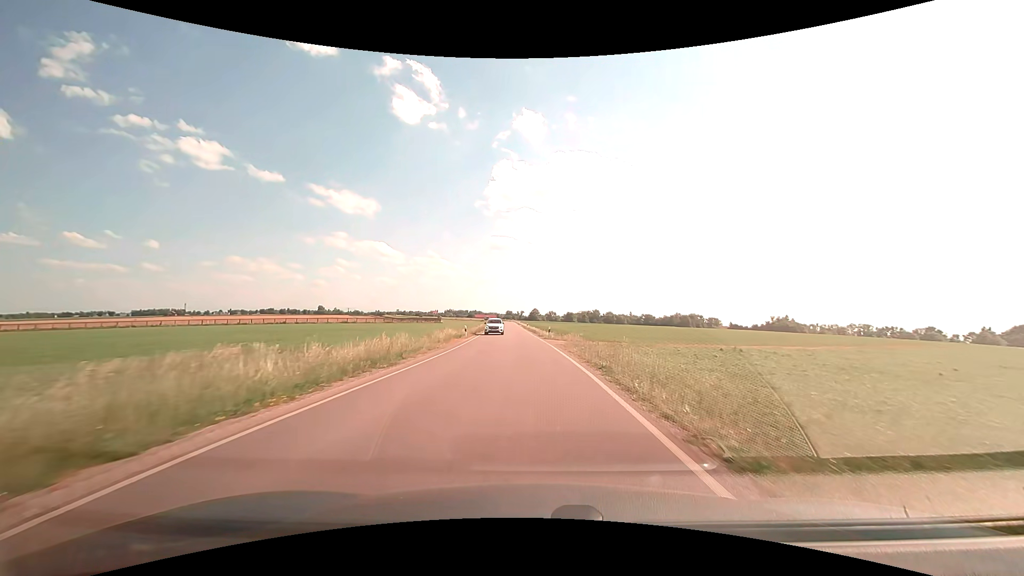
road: secondary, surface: asphalt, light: Day
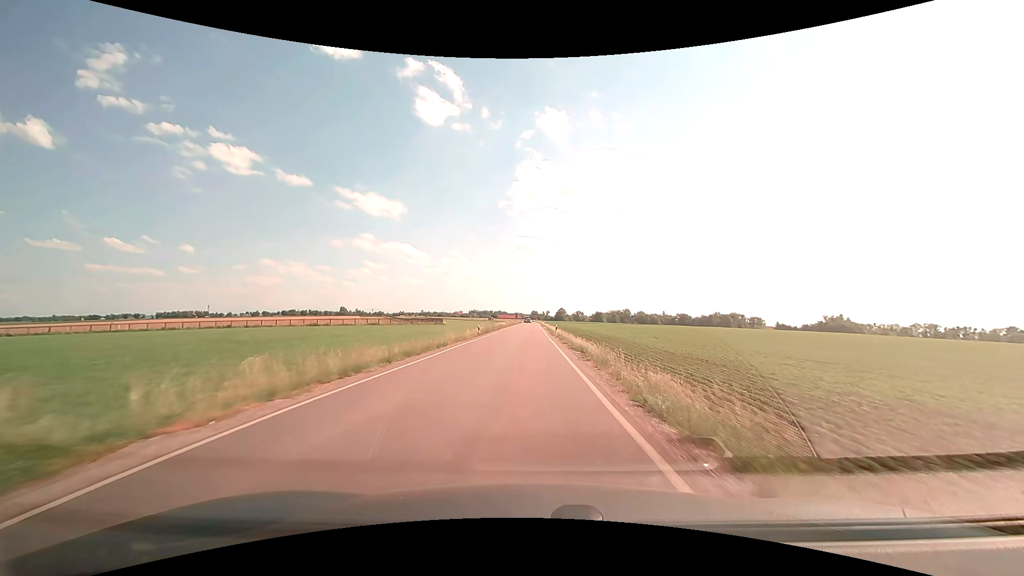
(-0.7, +39.5) m; -3°
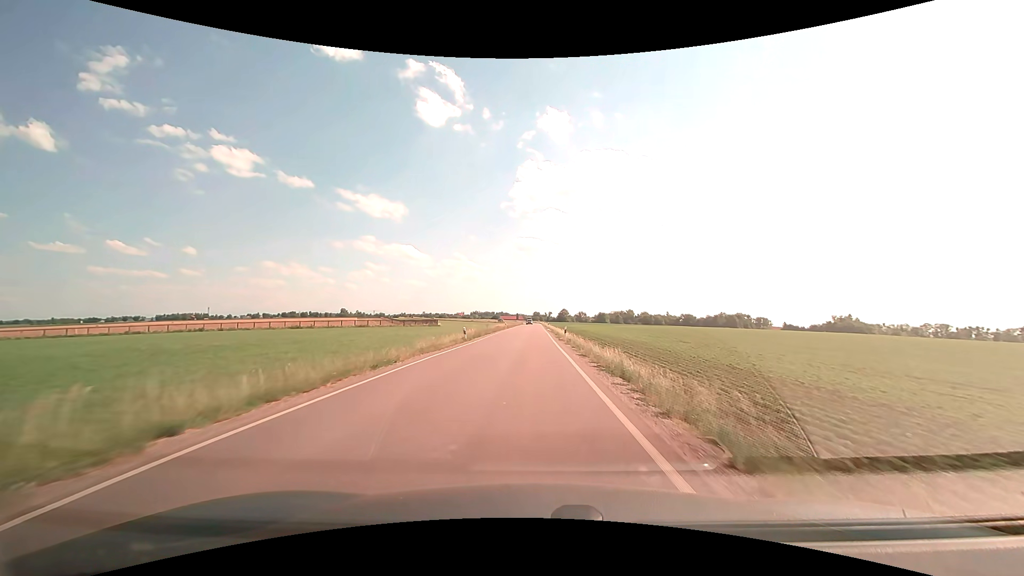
(0.0, +10.0) m; 0°
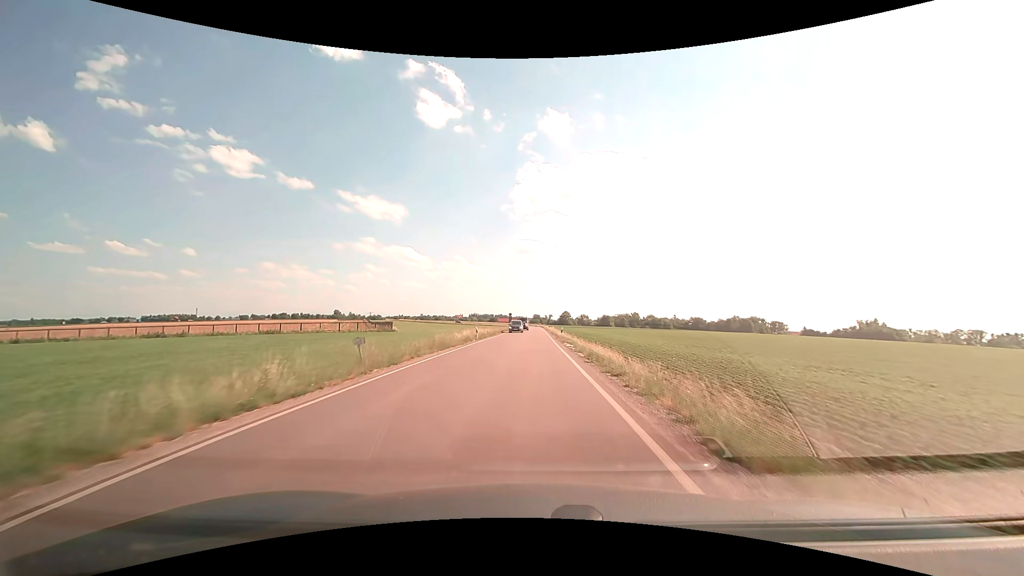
(-0.1, +40.2) m; 0°
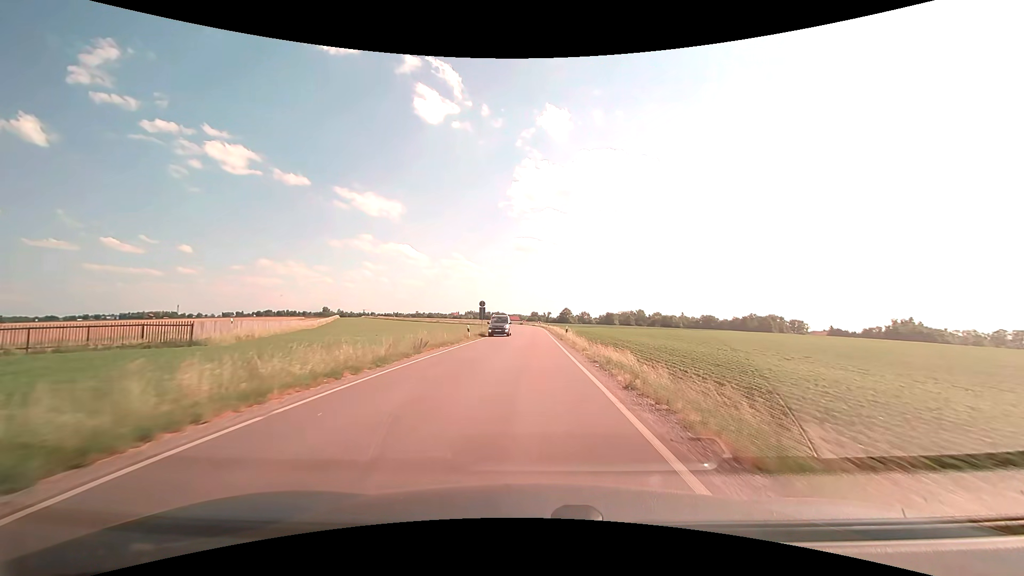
(+0.1, +49.9) m; 0°
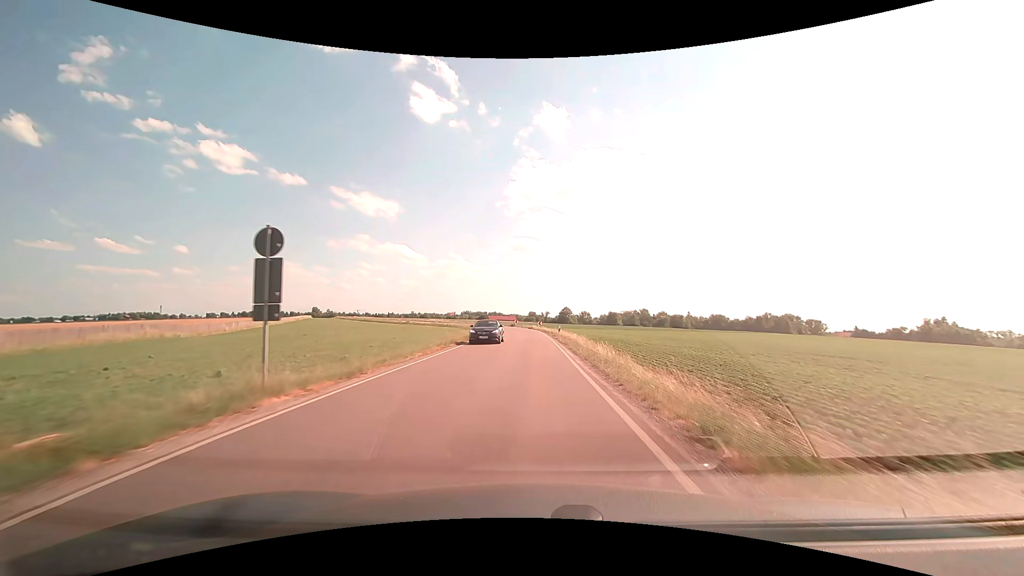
(+0.1, +39.4) m; 0°
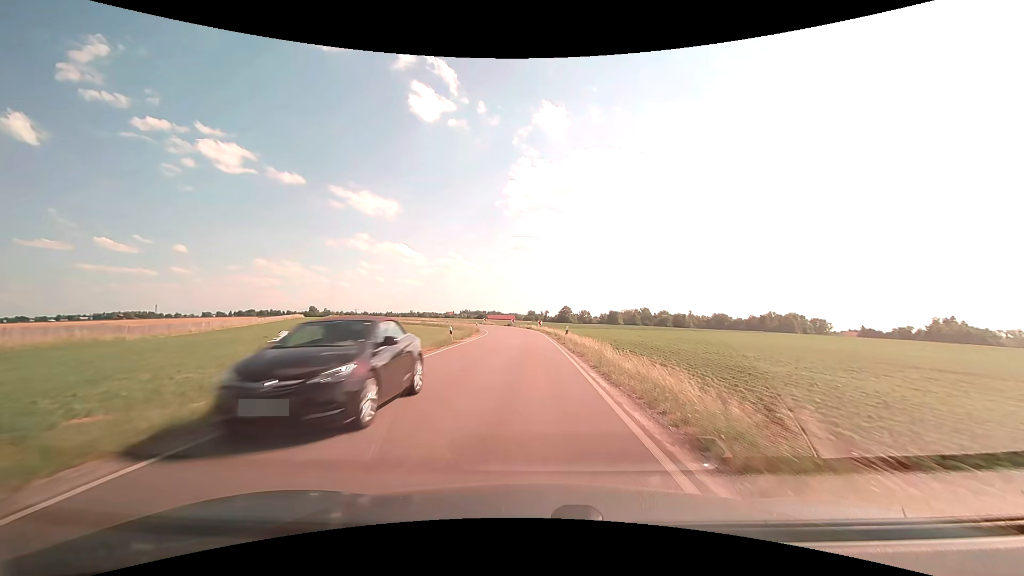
(0.0, +9.8) m; 0°
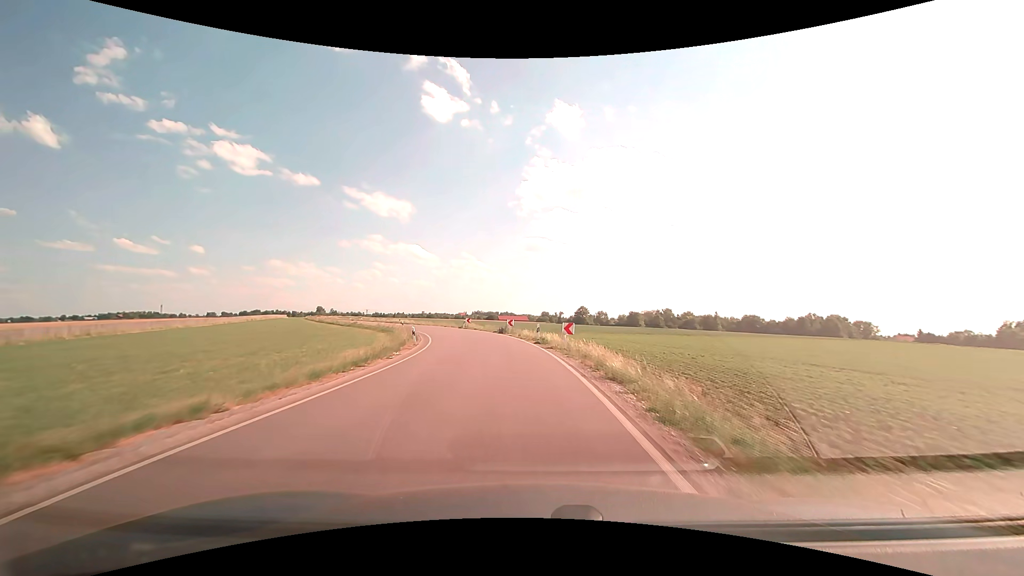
(-0.3, +38.2) m; -1°
(0, +10) (-1, +20) (-2, +30) (-5, +40) (-7, +49) (-11, +59) (-15, +68) (-20, +77) (-25, +85) (-30, +94) m
